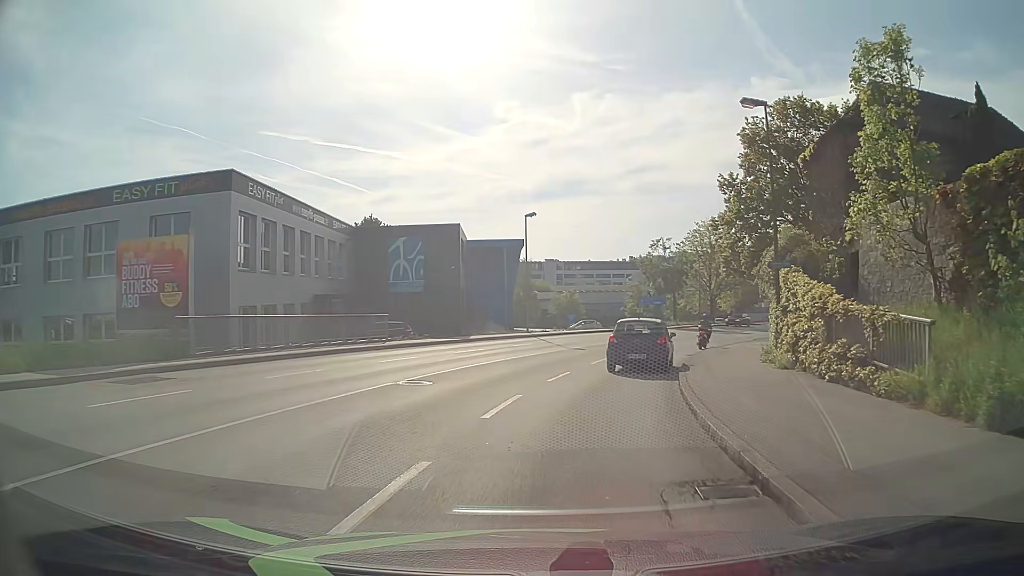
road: tertiary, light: Day
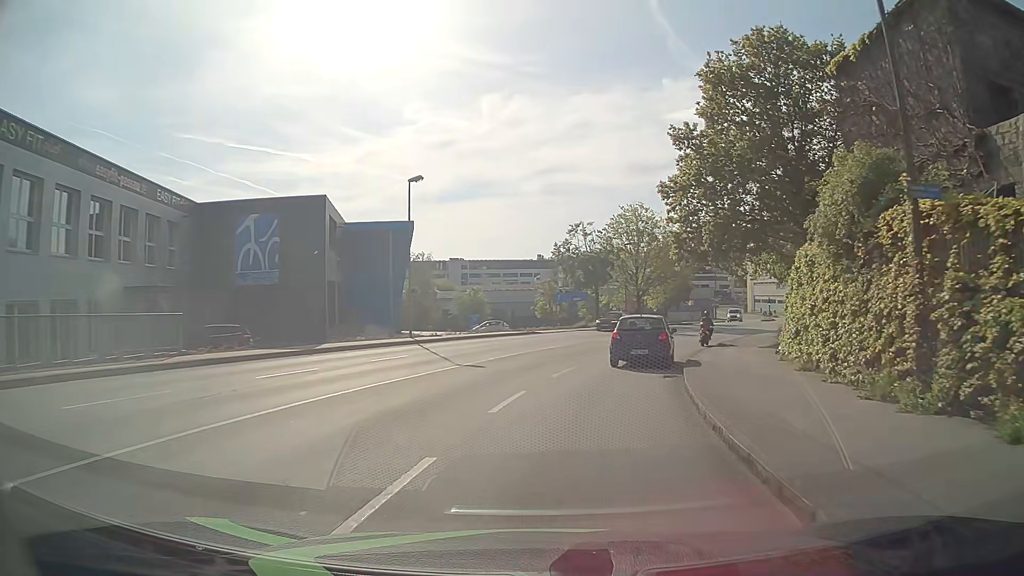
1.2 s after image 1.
(+0.9, +11.7) m; +8°
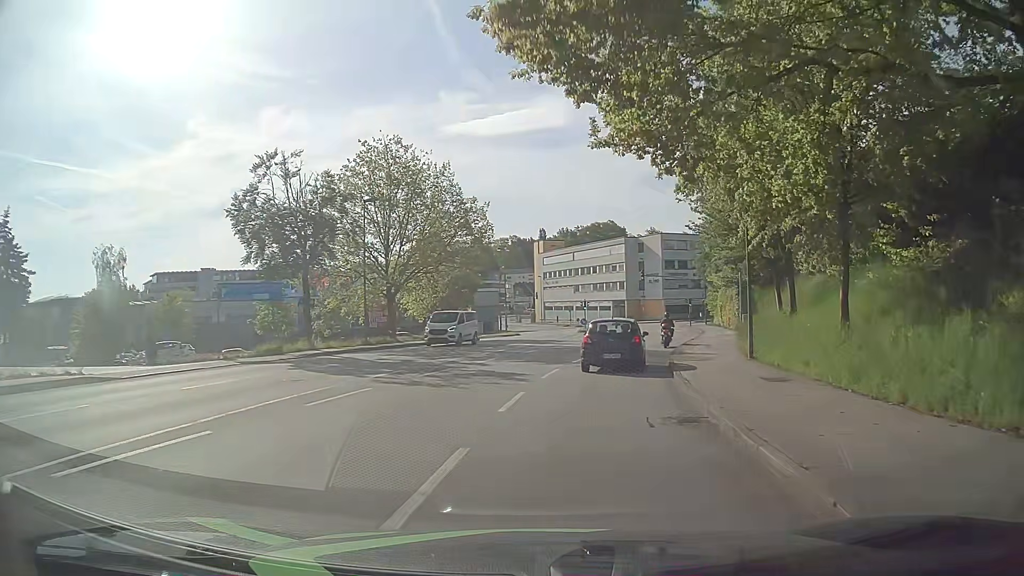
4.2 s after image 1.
(+5.0, +28.5) m; +20°
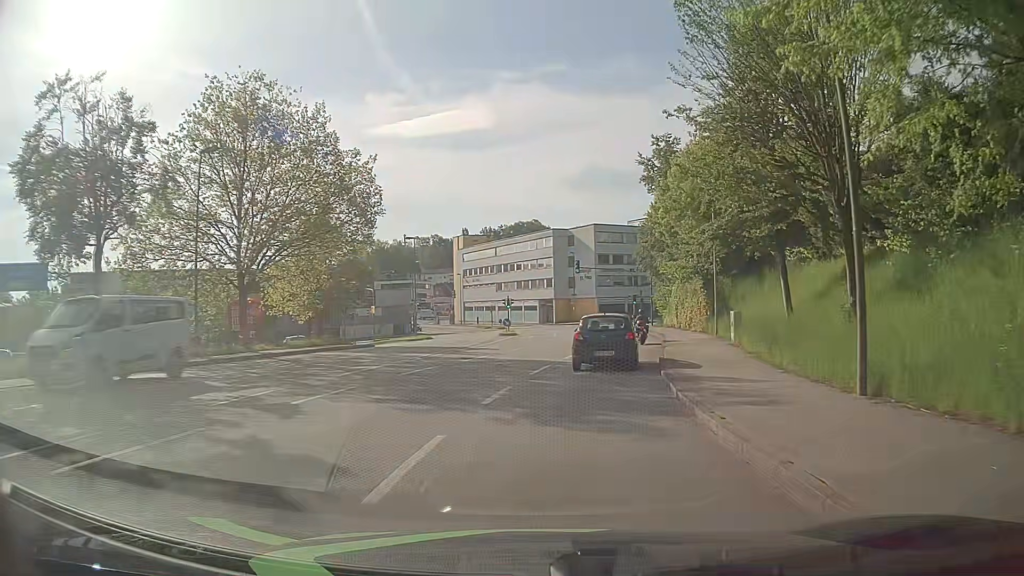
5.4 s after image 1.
(+0.6, +11.6) m; +7°
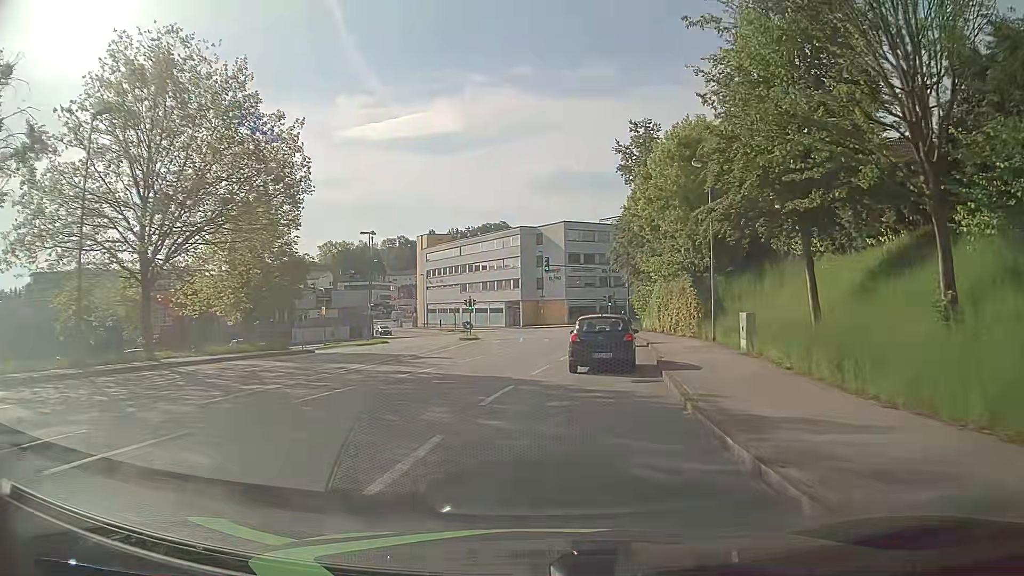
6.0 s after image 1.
(+0.1, +5.7) m; +3°
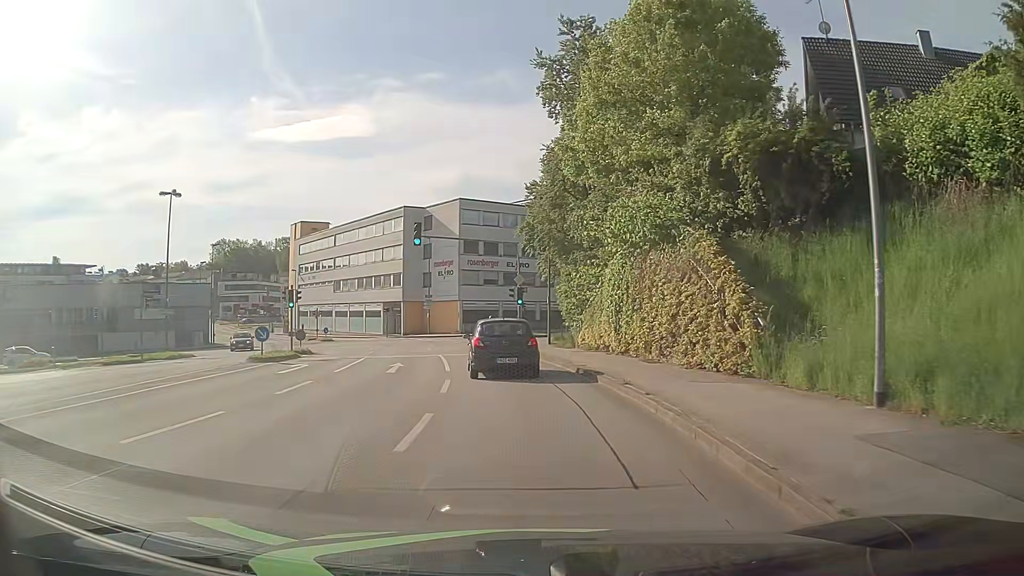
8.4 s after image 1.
(+1.8, +21.3) m; +8°
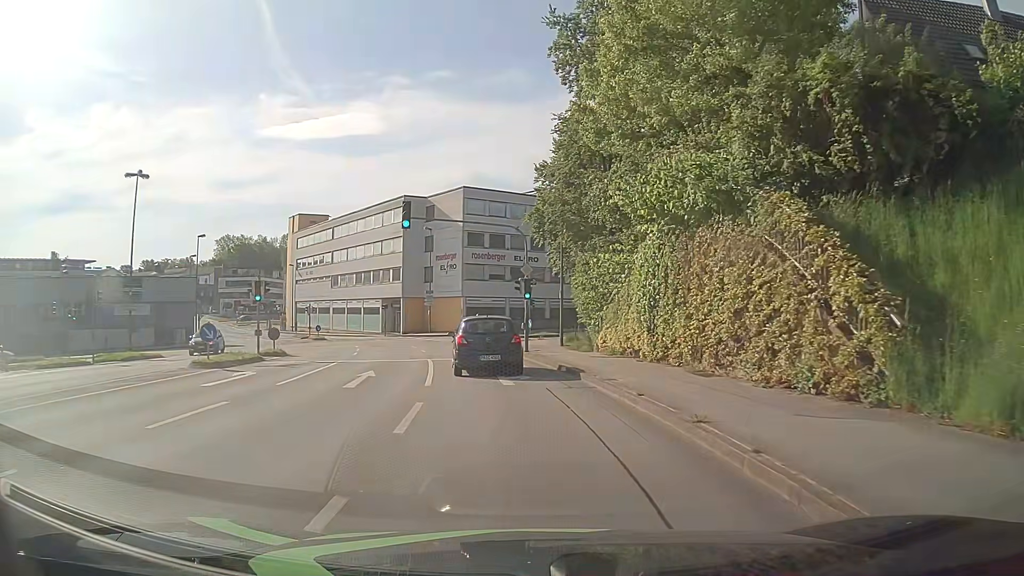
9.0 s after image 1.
(0.0, +5.2) m; -1°
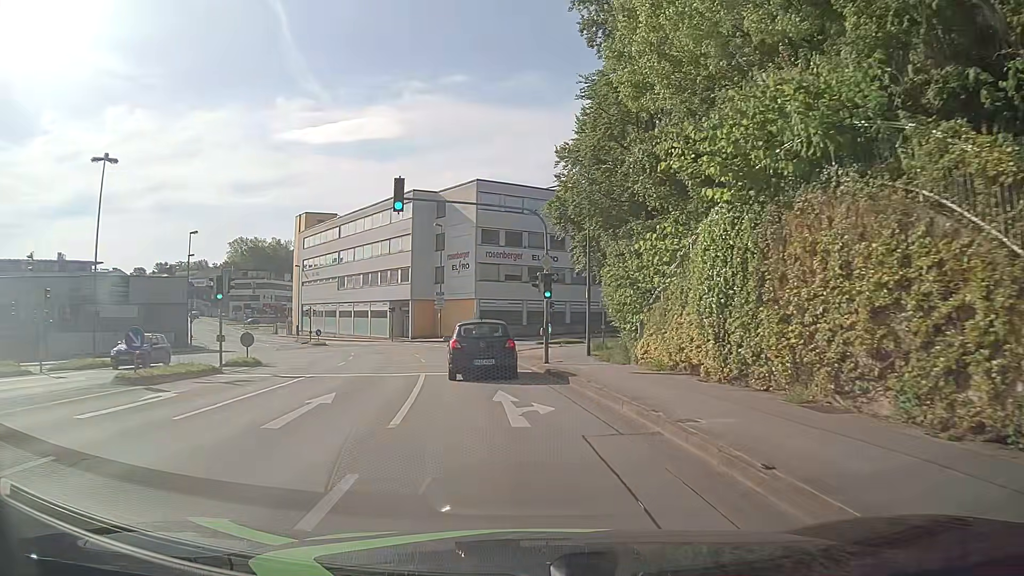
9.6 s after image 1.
(0.0, +5.2) m; -1°
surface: asphalt
